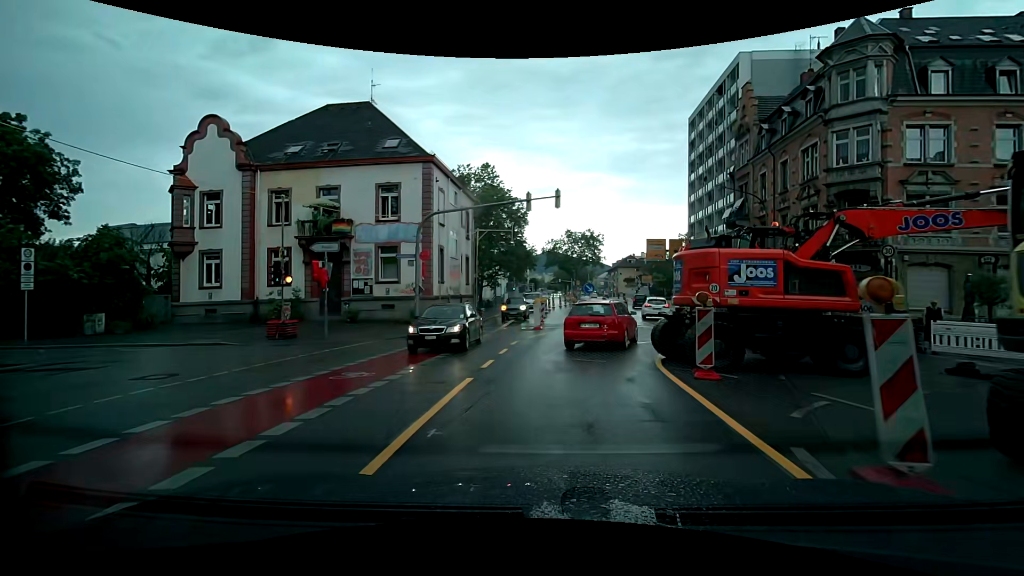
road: secondary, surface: asphalt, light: Day
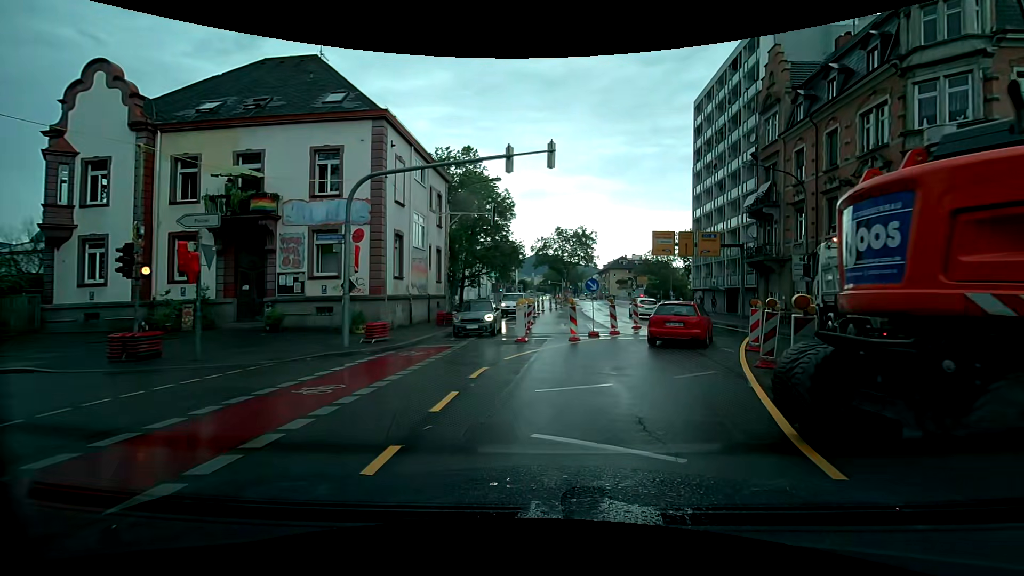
(+0.2, +7.1) m; +3°
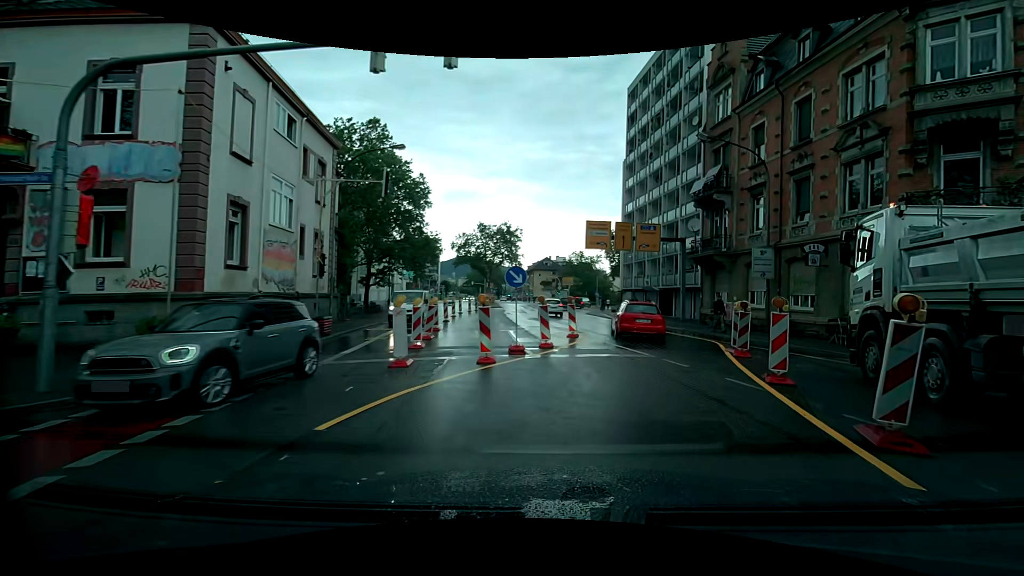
(+0.1, +6.8) m; +6°
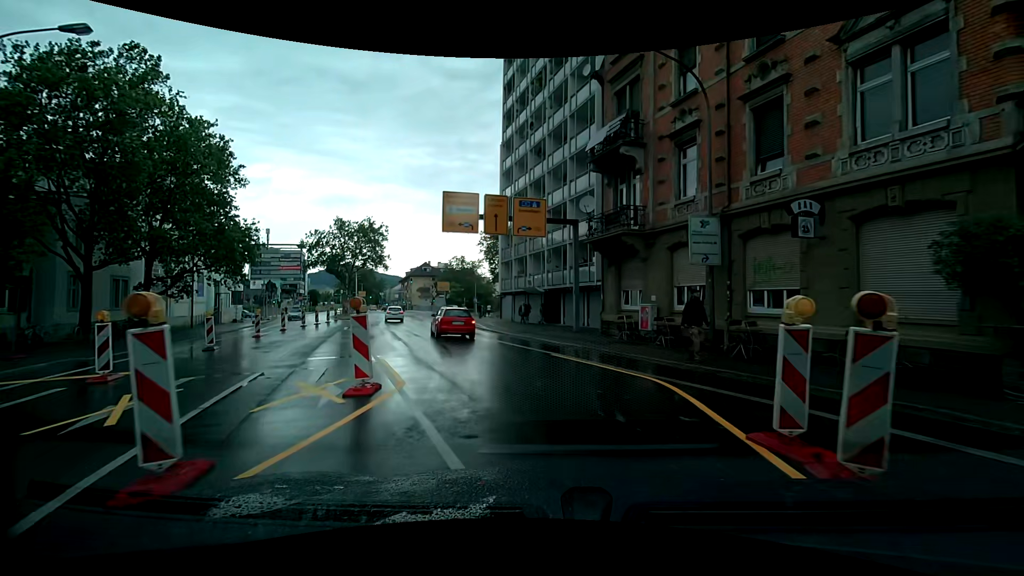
(+2.0, +10.9) m; +16°
(0, +10) (-2, +20) (-5, +30) (-7, +39) (-10, +49) (-12, +59) (-13, +68) (-14, +78) (-11, +88) (-4, +95) m
